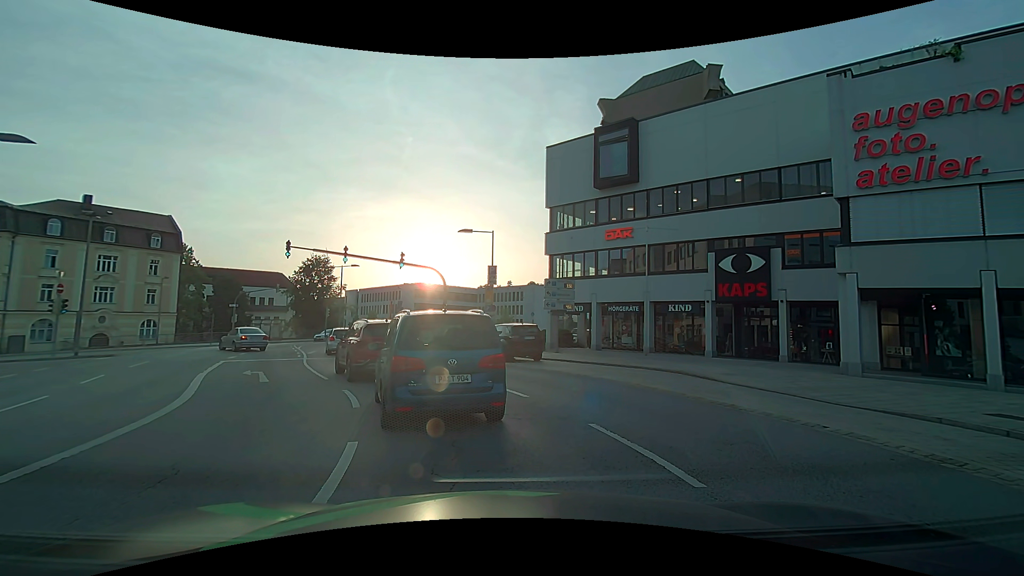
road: primary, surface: asphalt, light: Day
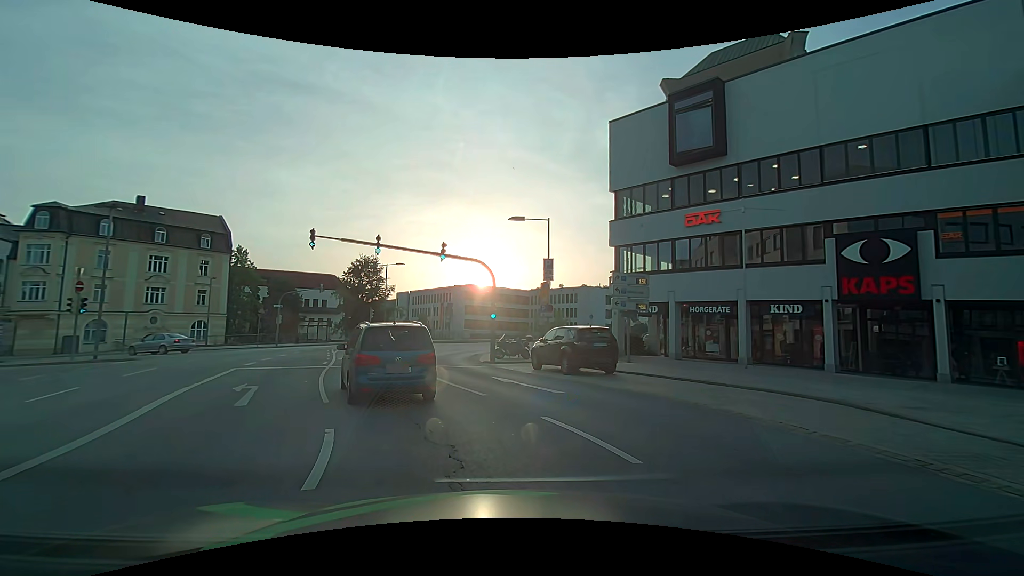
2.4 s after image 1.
(-0.3, +5.1) m; -7°
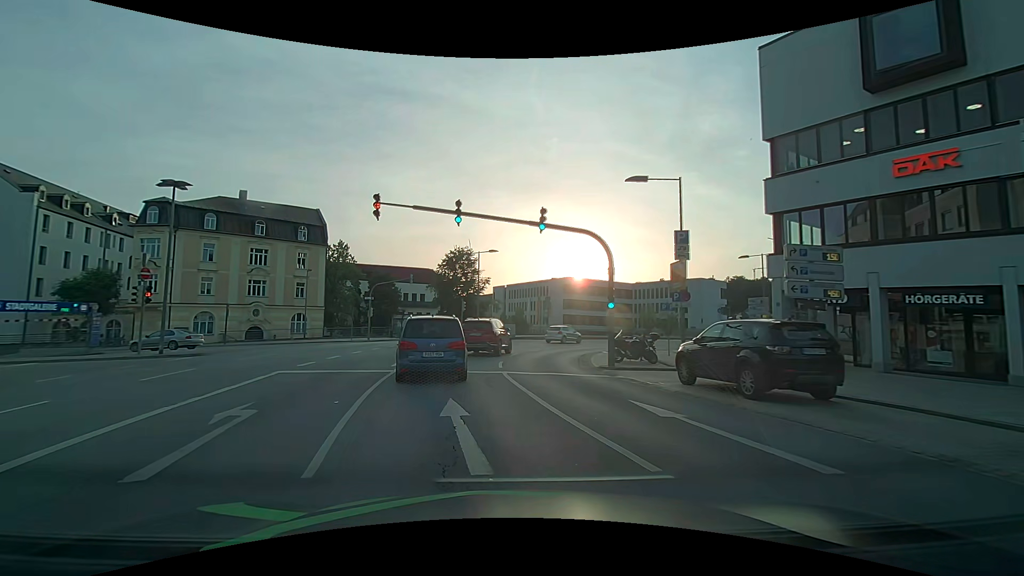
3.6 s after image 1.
(-0.6, +6.3) m; -10°
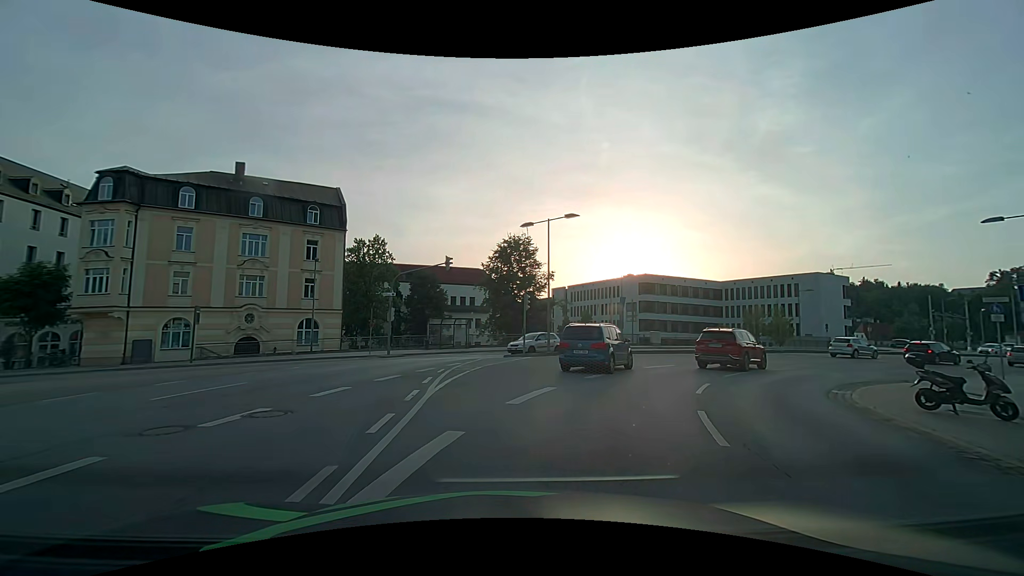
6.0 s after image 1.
(-2.5, +16.3) m; -9°
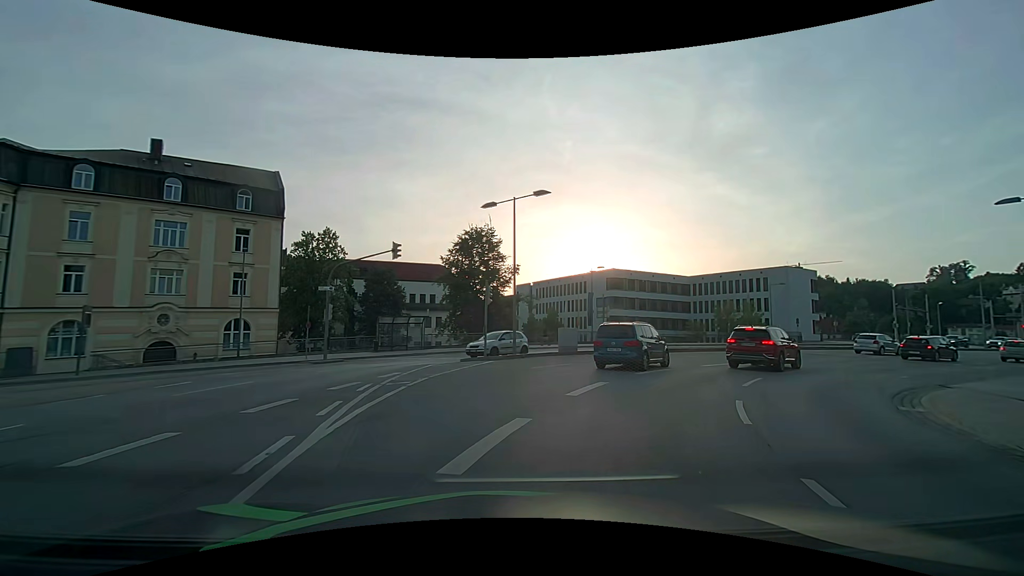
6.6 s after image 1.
(+0.1, +4.5) m; +3°
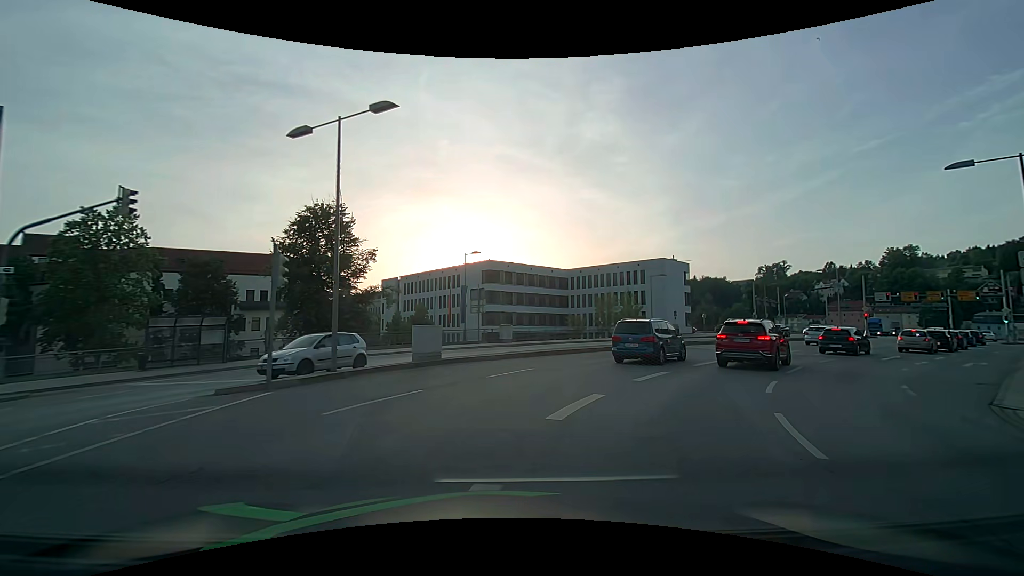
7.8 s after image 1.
(+1.2, +9.0) m; +15°
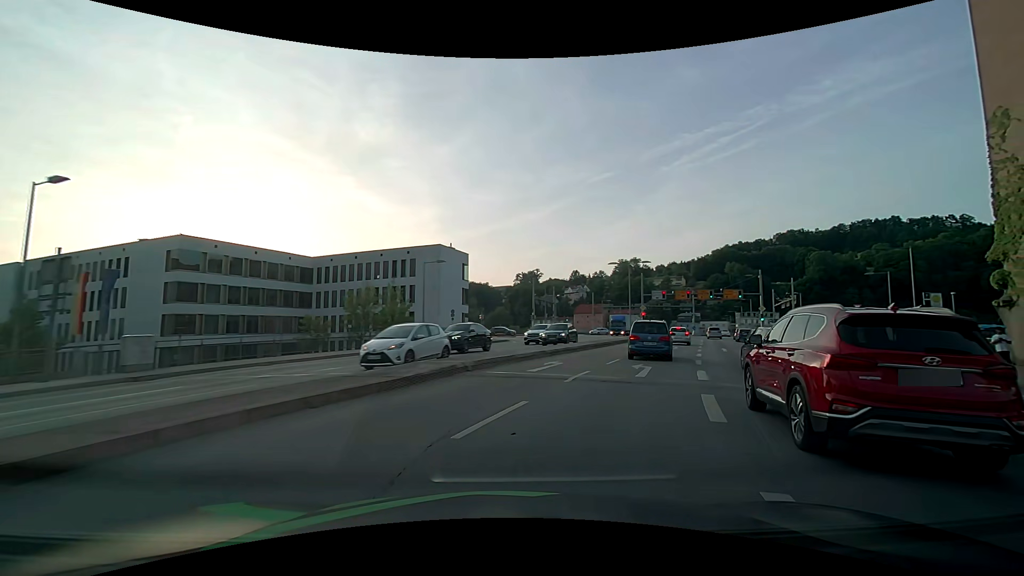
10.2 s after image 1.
(+3.7, +17.6) m; +26°
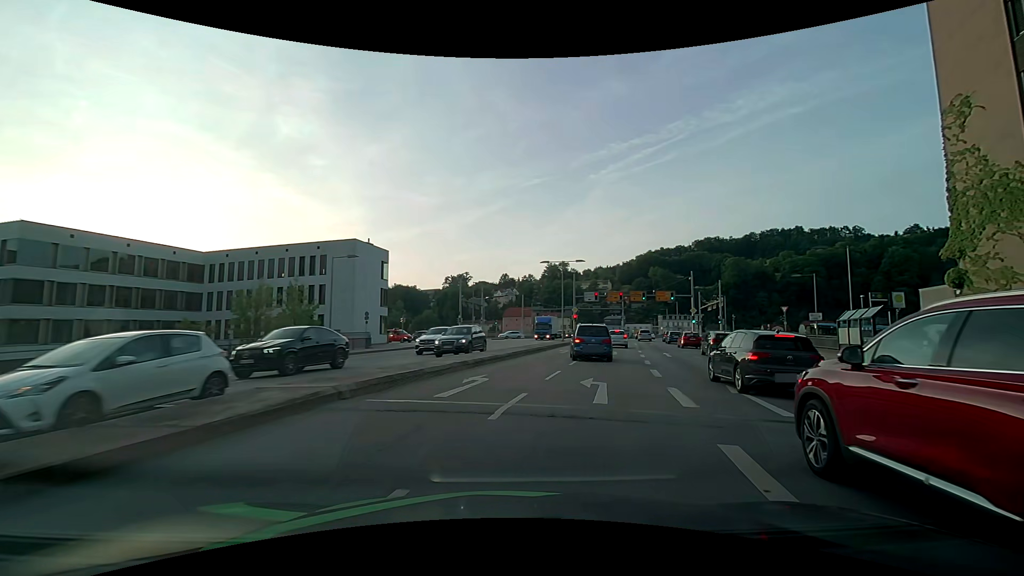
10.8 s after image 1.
(+0.3, +4.6) m; +8°
(+1, +10) (+4, +20) (+6, +29) (+9, +39) (+11, +49) (+13, +58) (+15, +68) (+15, +78) (+10, +87) (+1, +91) m
